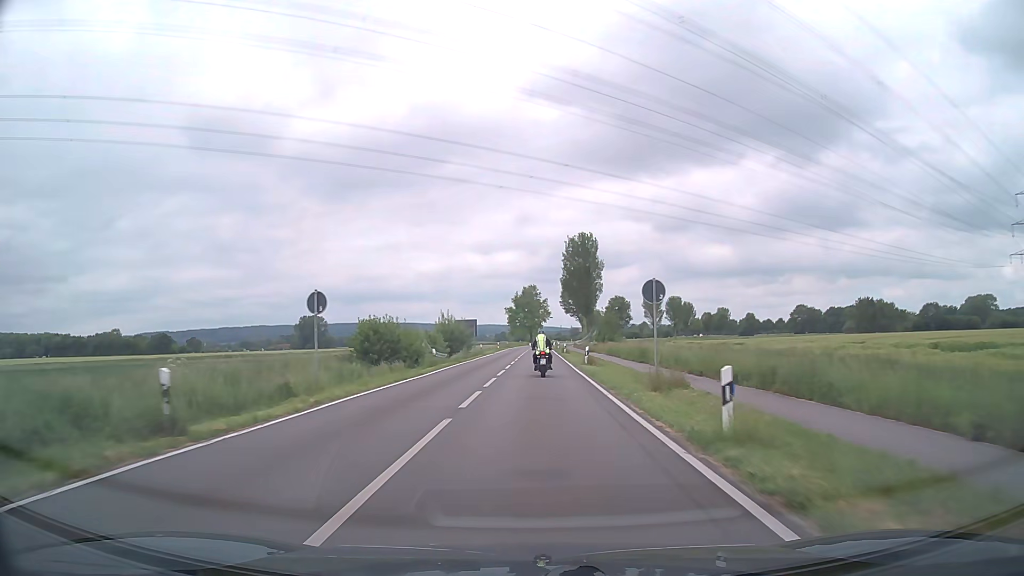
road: secondary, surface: asphalt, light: Day
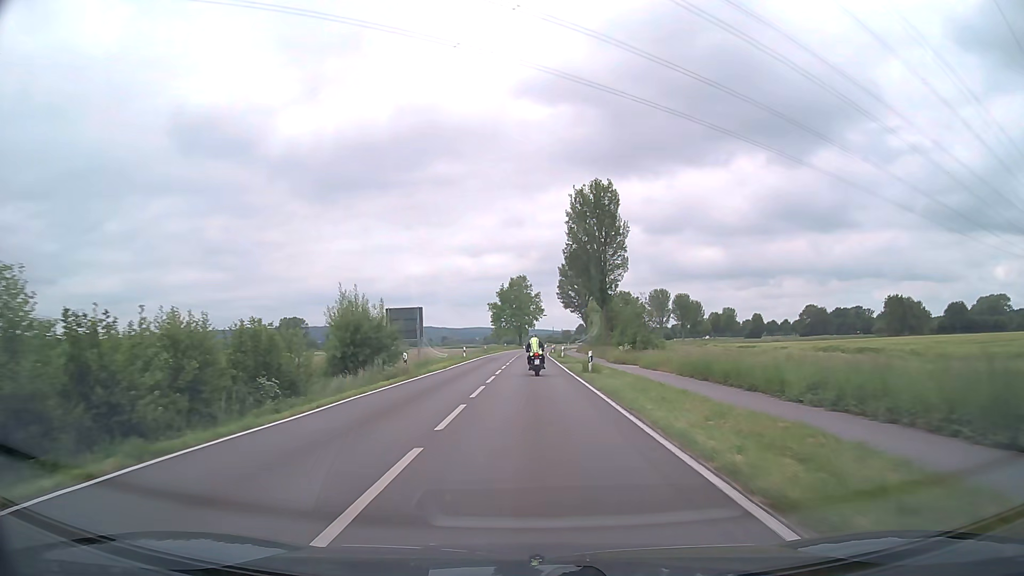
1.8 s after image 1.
(+0.3, +33.1) m; +1°
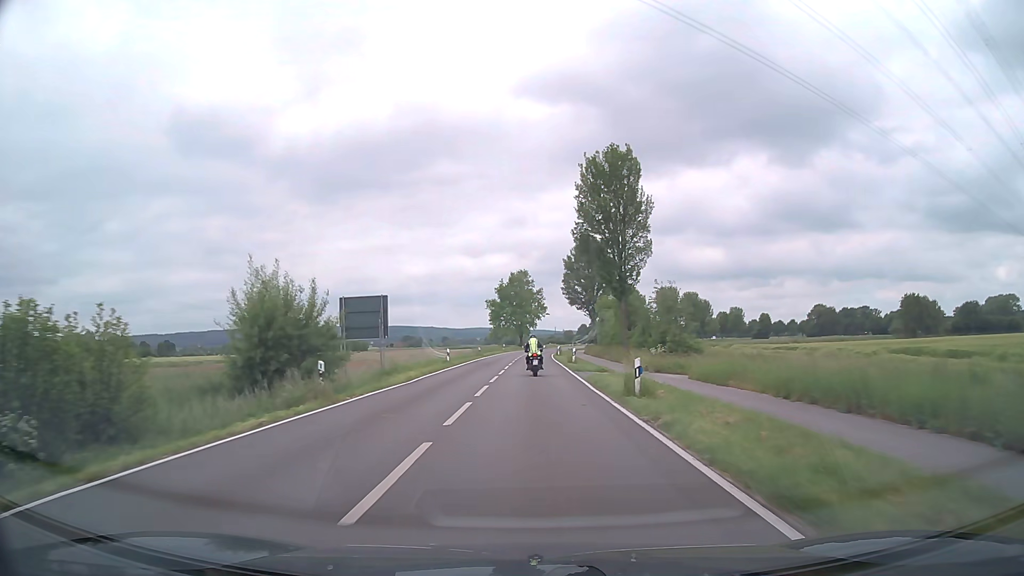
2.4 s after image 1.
(0.0, +11.5) m; 0°
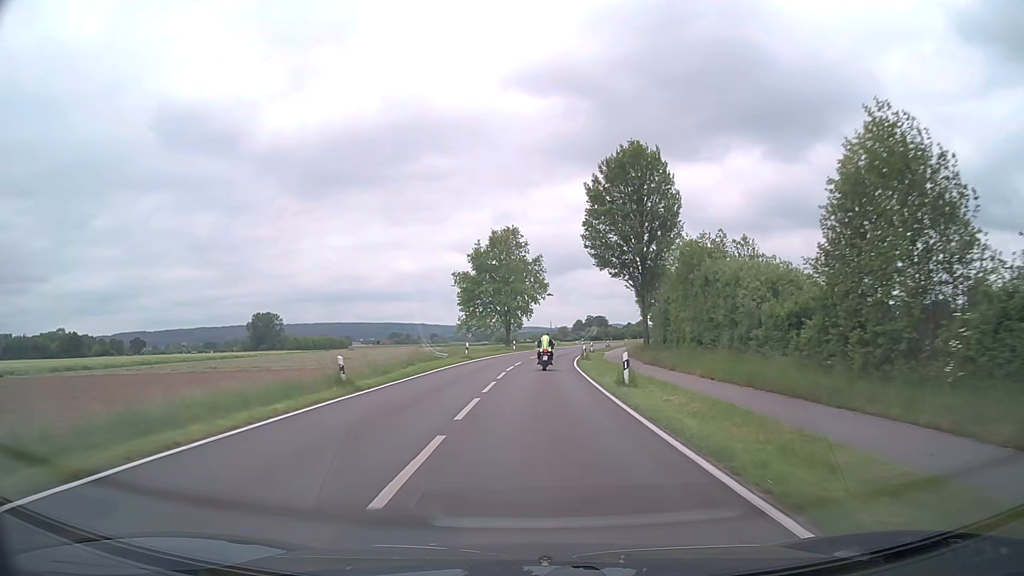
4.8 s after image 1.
(0.0, +47.7) m; 0°
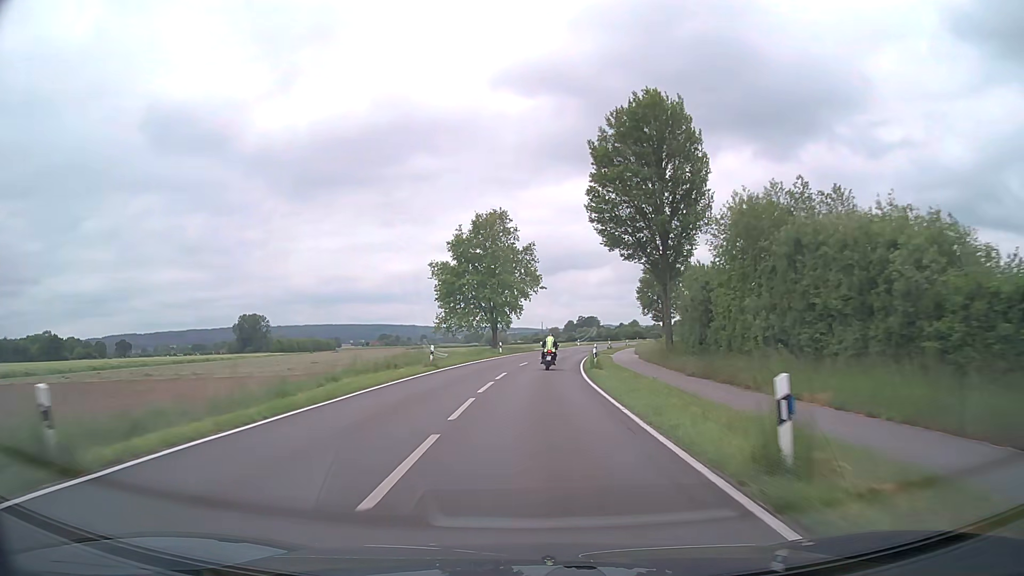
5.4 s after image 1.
(+0.1, +12.0) m; 0°
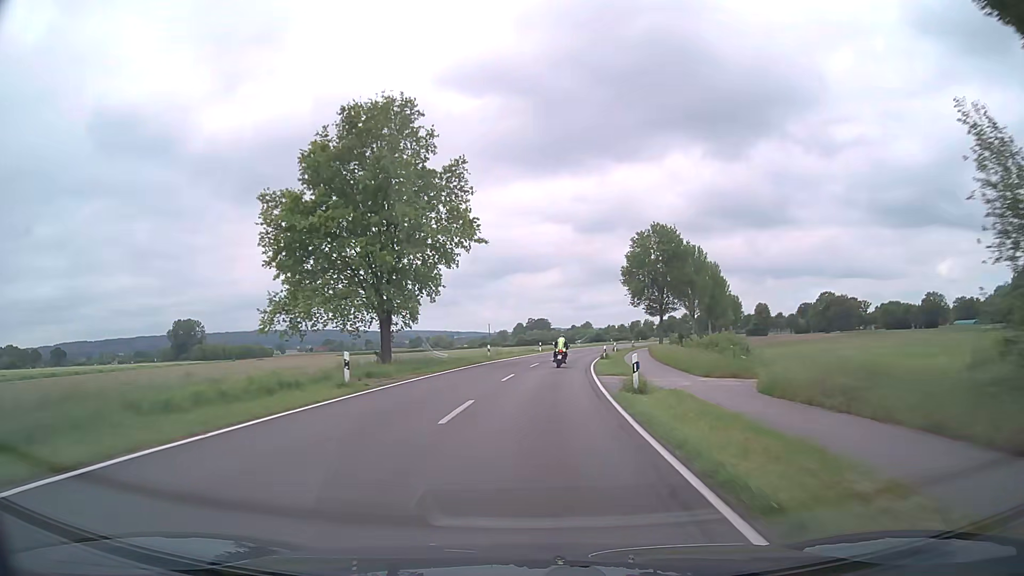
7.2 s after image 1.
(+1.5, +36.2) m; +4°
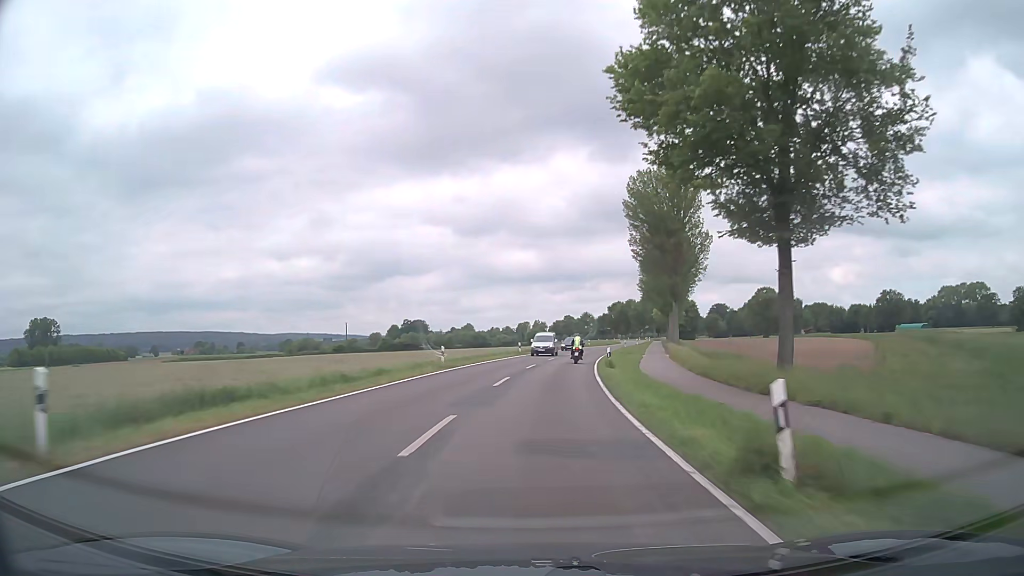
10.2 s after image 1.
(+5.7, +62.8) m; +10°
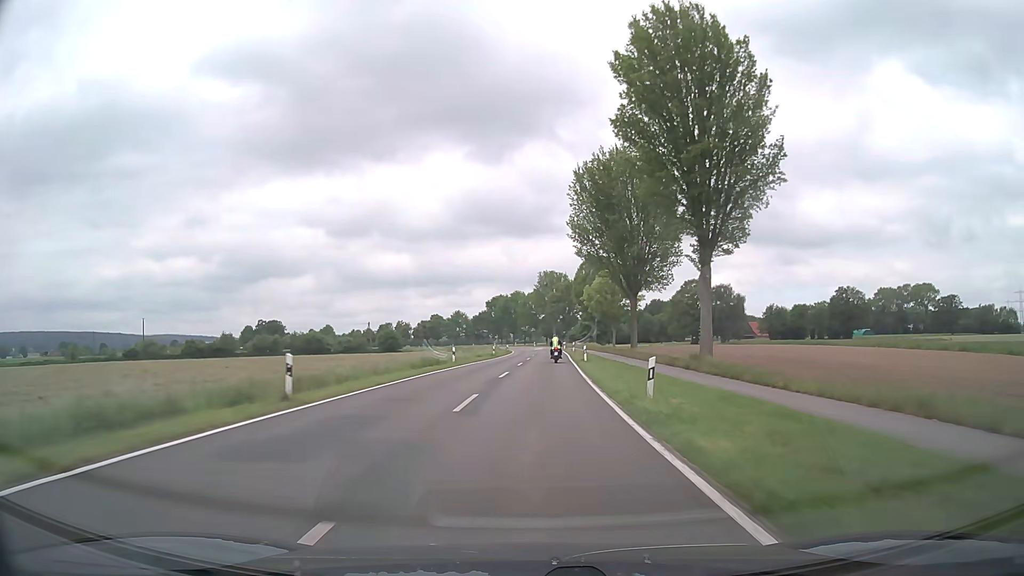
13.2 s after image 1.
(+6.3, +66.4) m; +10°
(0, +10) (0, +20) (+1, +30) (+1, +40) (+2, +50) (+2, +60) (+2, +70) (+3, +80) (+3, +90) (+3, +100) m
